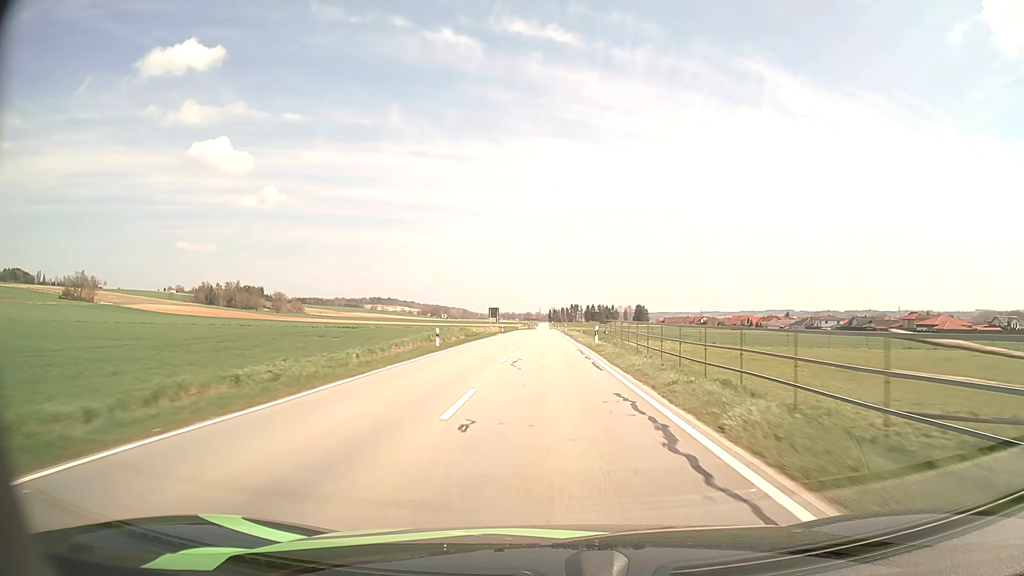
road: tertiary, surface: asphalt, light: Day
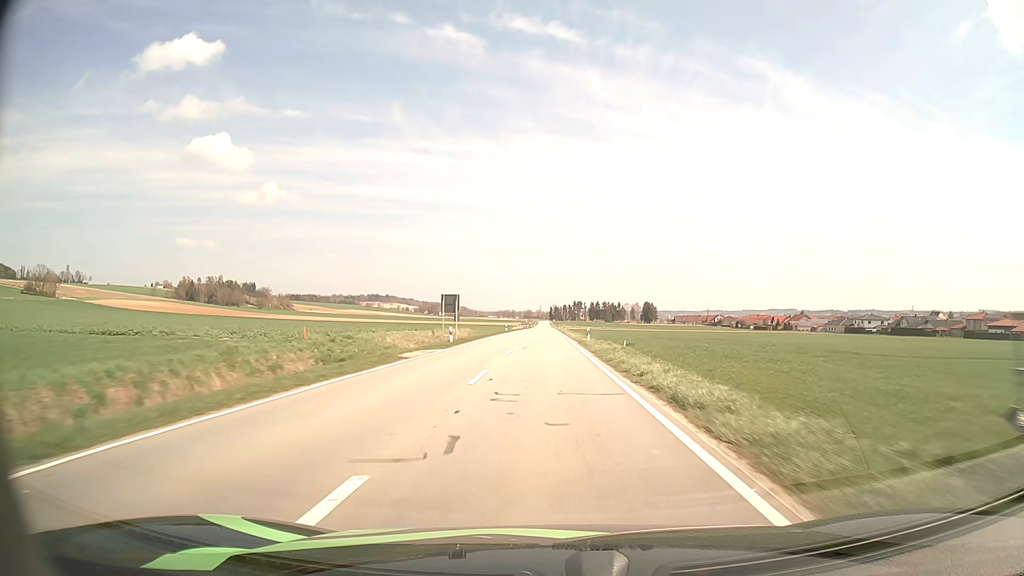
(0.0, +45.0) m; 0°
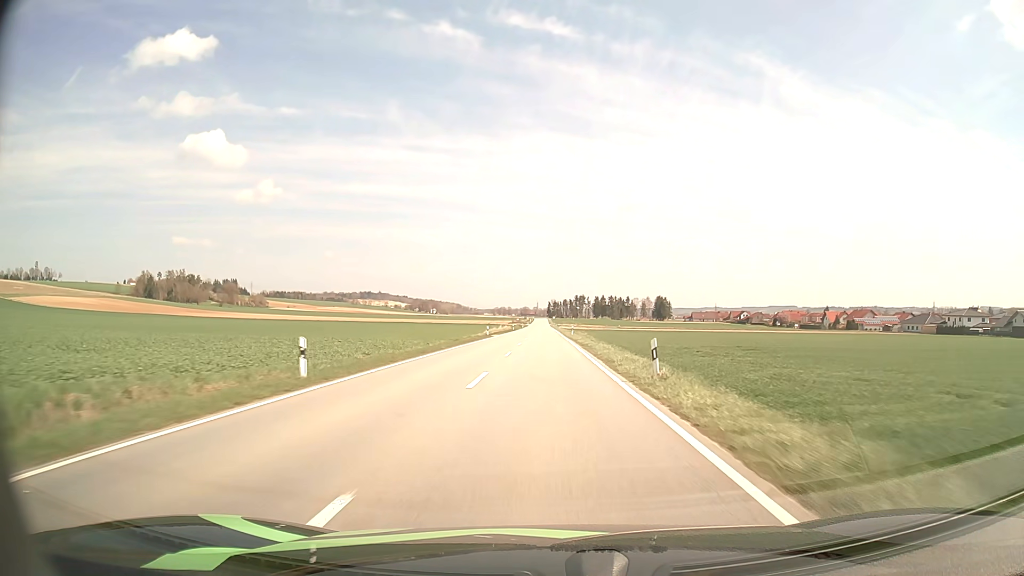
(-0.1, +75.4) m; 0°
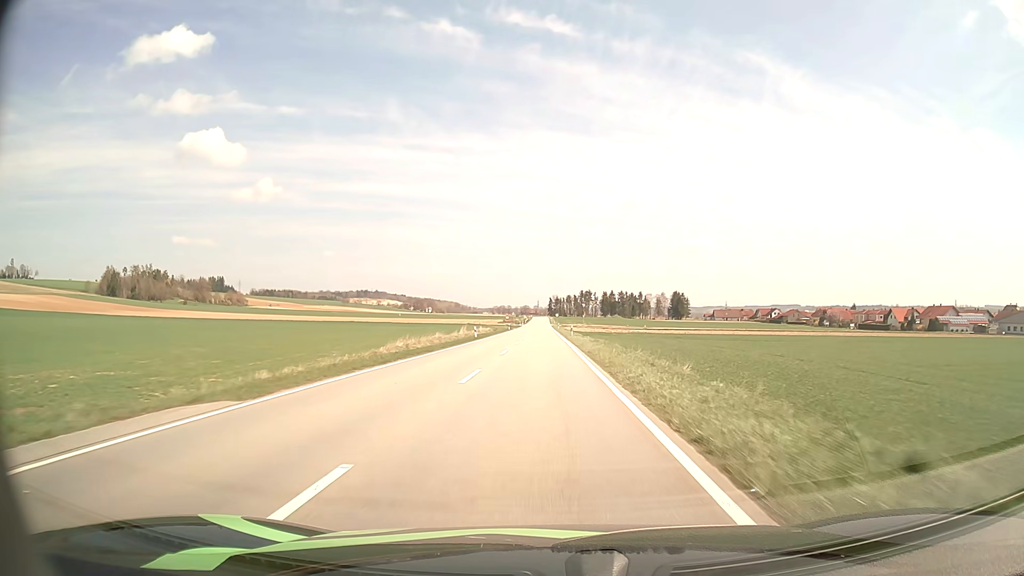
(+0.1, +60.4) m; 0°
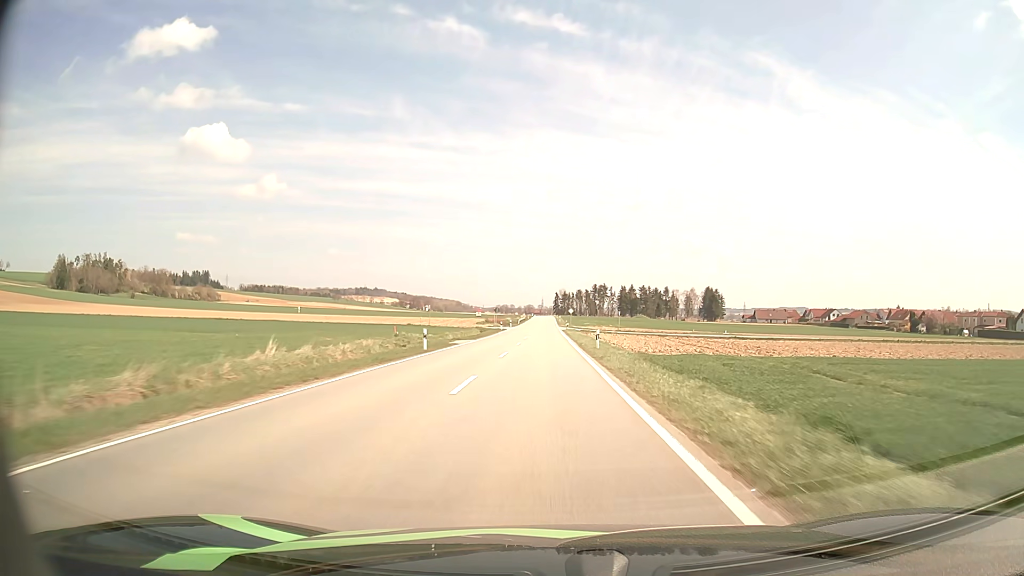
(-0.3, +77.1) m; 0°
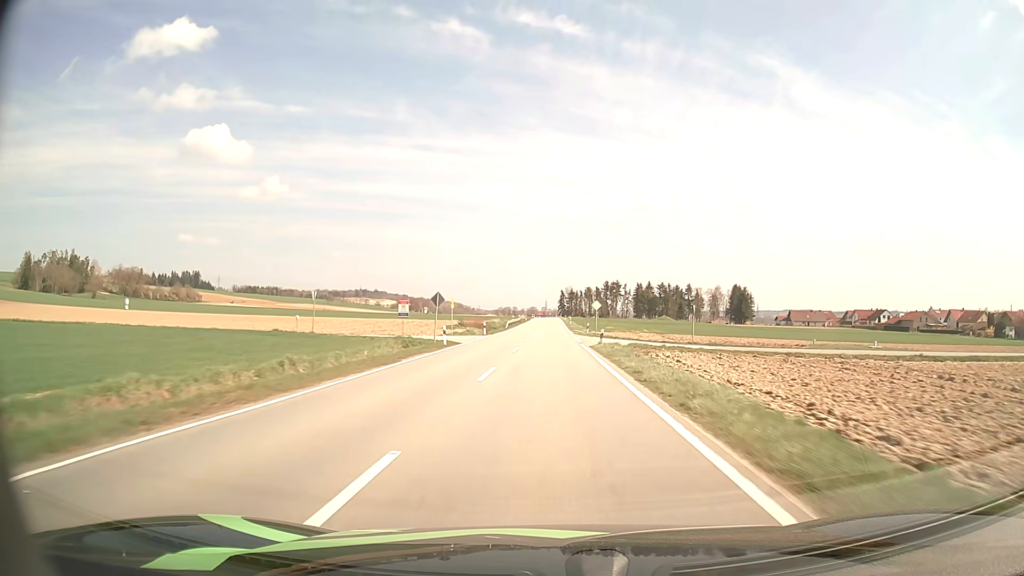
(-0.1, +47.3) m; 0°
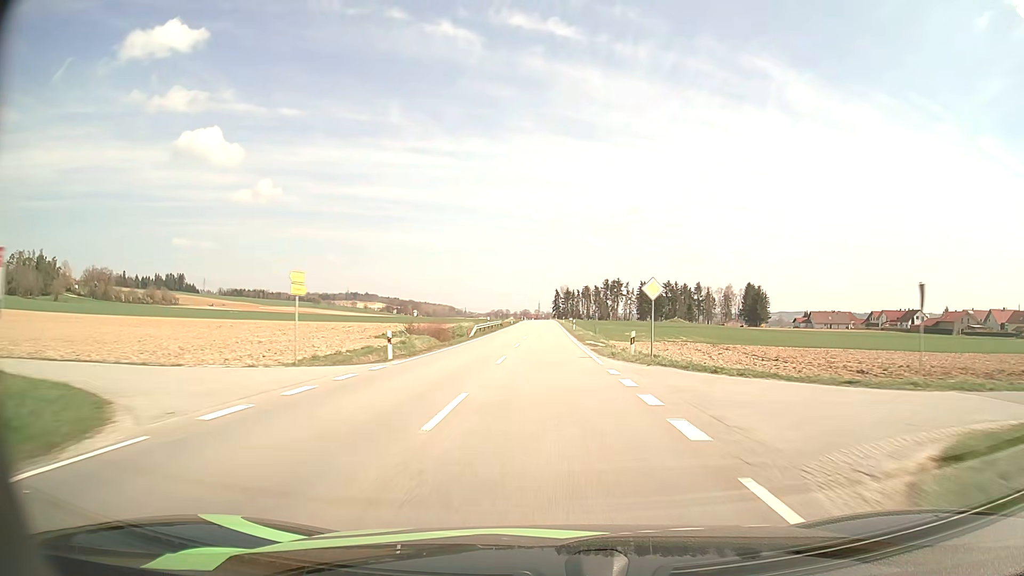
(+0.1, +31.9) m; +1°
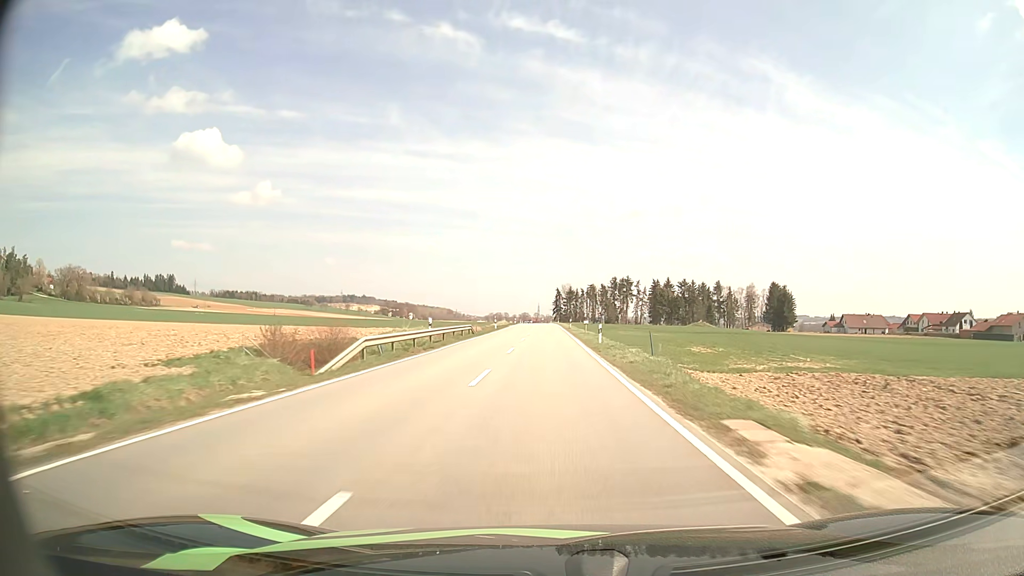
(0.0, +32.1) m; 0°
(0, +10) (0, +20) (0, +30) (0, +40) (0, +50) (0, +60) (0, +70) (0, +80) (0, +90) (0, +100) m
